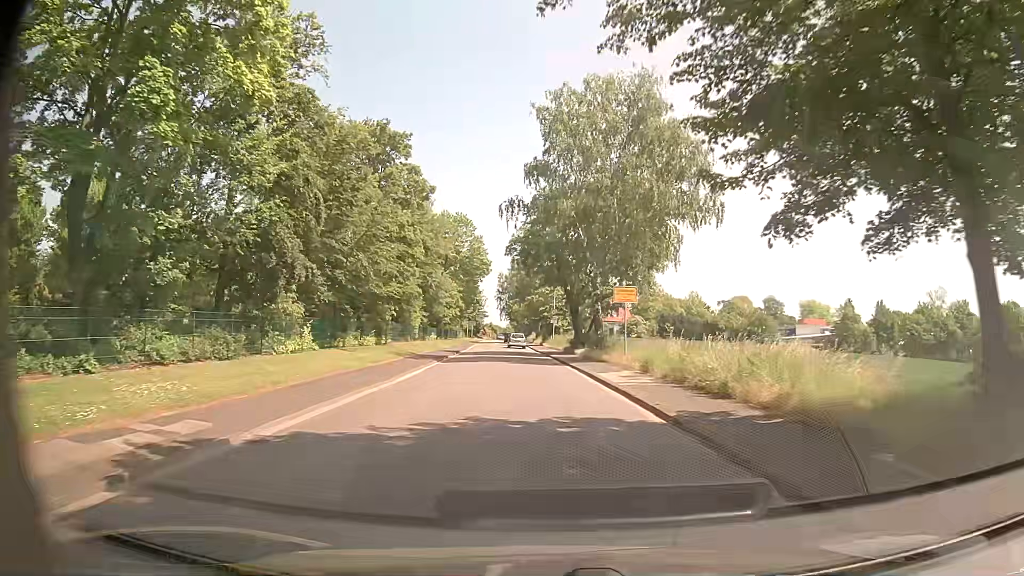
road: tertiary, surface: asphalt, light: Day
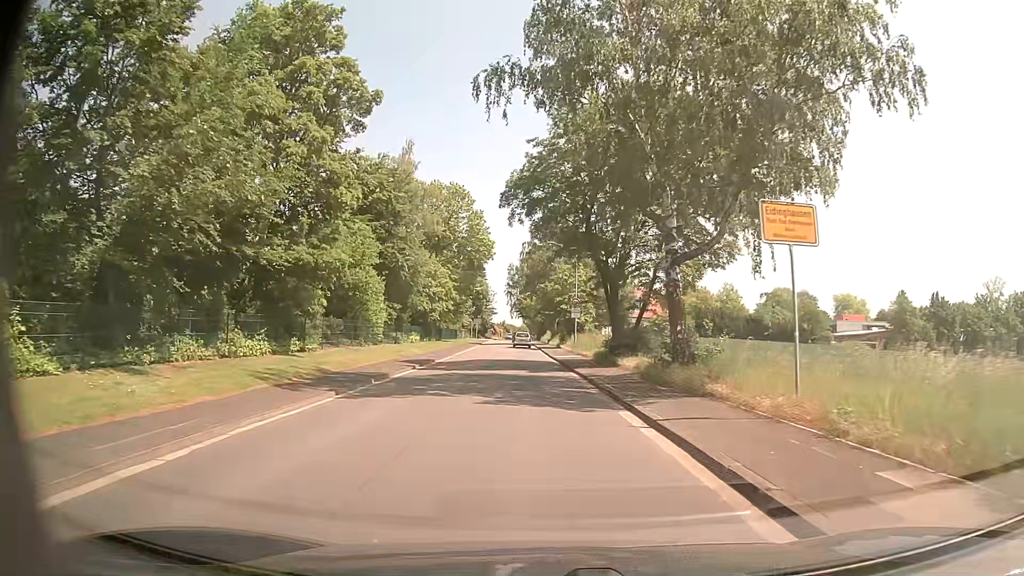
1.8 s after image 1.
(-0.3, +17.9) m; -1°
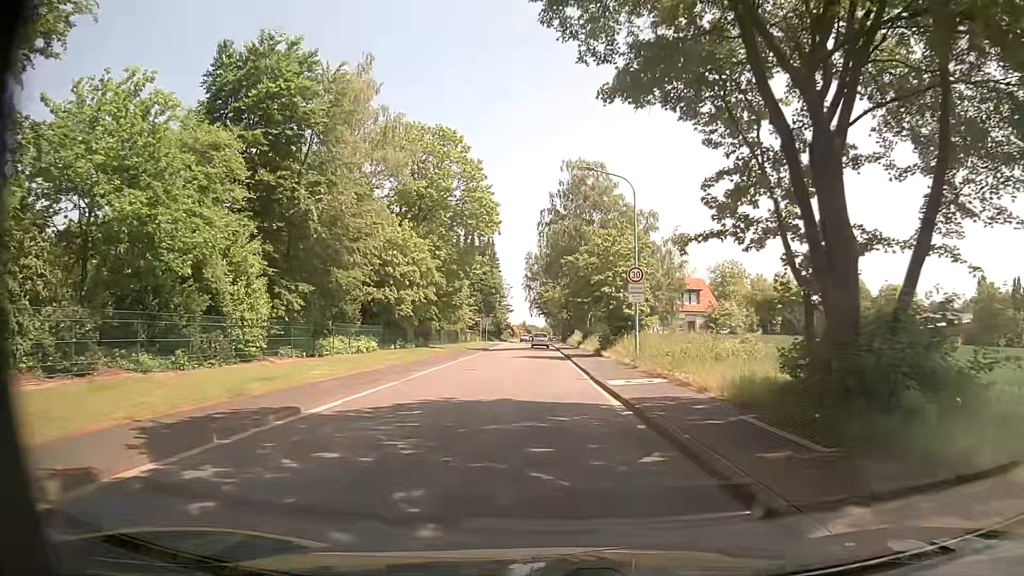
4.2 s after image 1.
(-0.5, +21.1) m; -2°
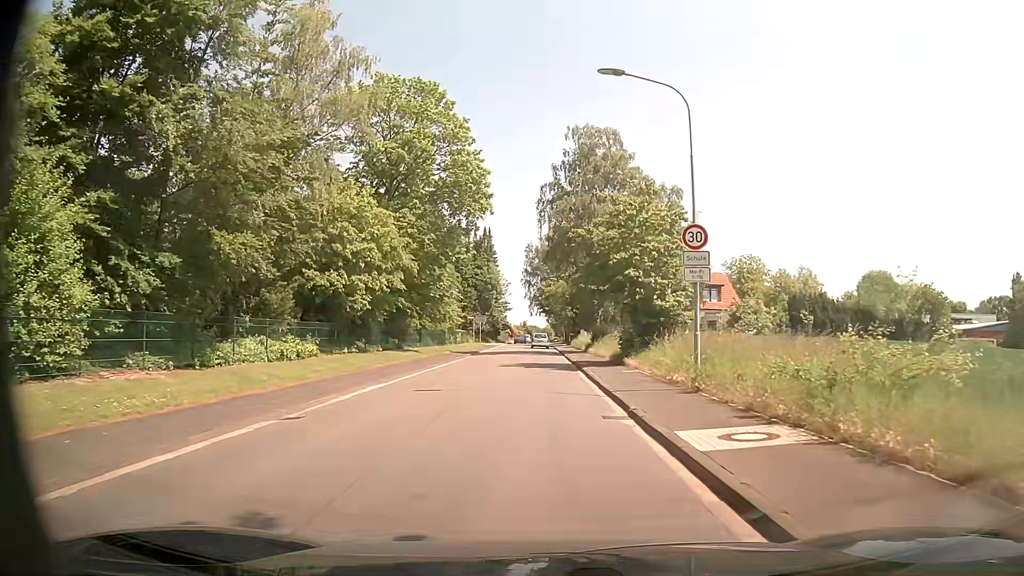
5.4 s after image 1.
(-0.1, +9.8) m; 0°
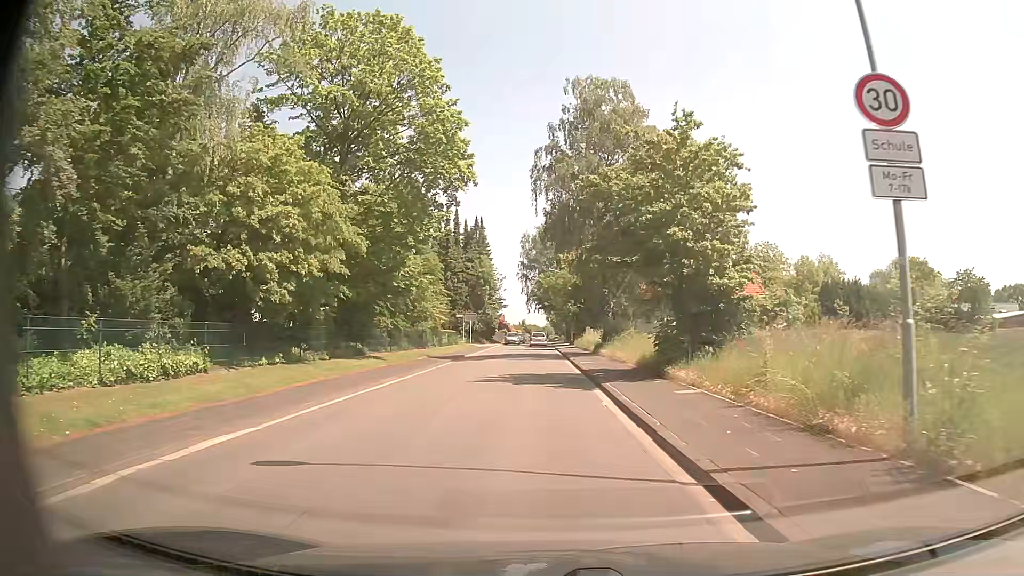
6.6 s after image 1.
(+0.1, +9.2) m; 0°
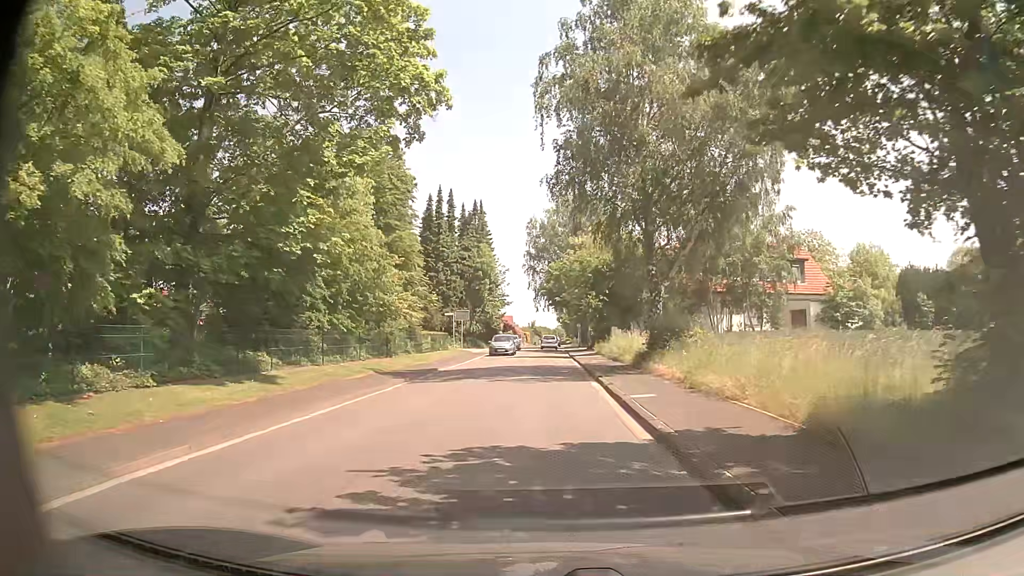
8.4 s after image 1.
(-0.1, +14.0) m; -1°
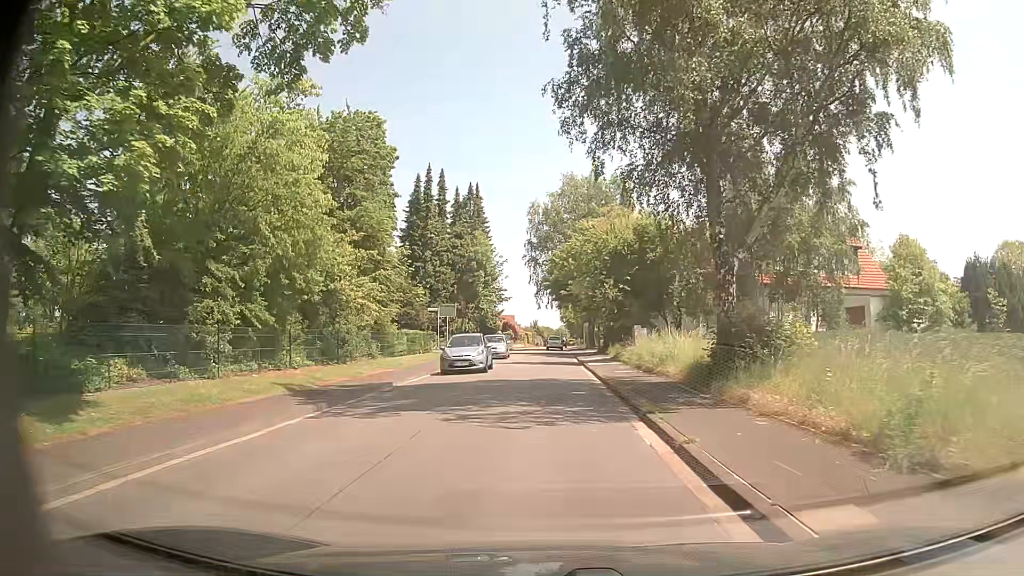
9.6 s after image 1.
(0.0, +9.1) m; 0°
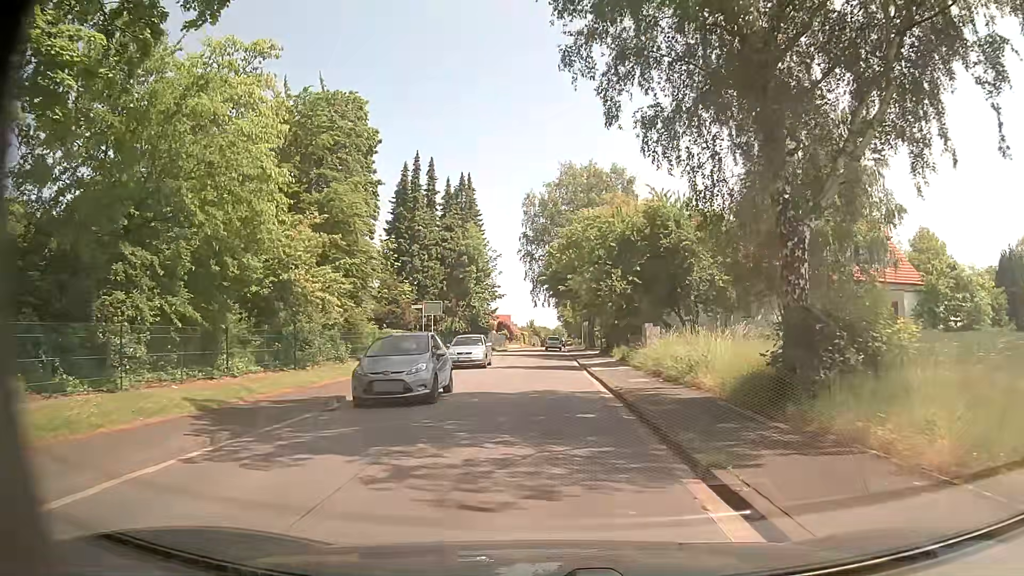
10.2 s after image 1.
(0.0, +4.5) m; 0°
(0, +10) (0, +20) (0, +30) (0, +40) (0, +50) (0, +60) (0, +70) (0, +80) (+1, +90) (+1, +100) m
